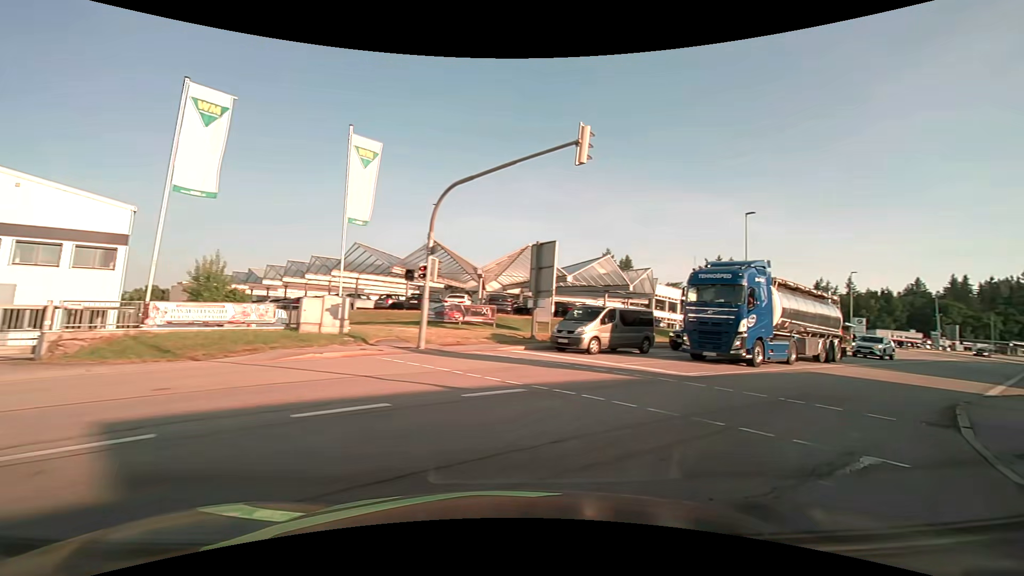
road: secondary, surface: asphalt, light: Day
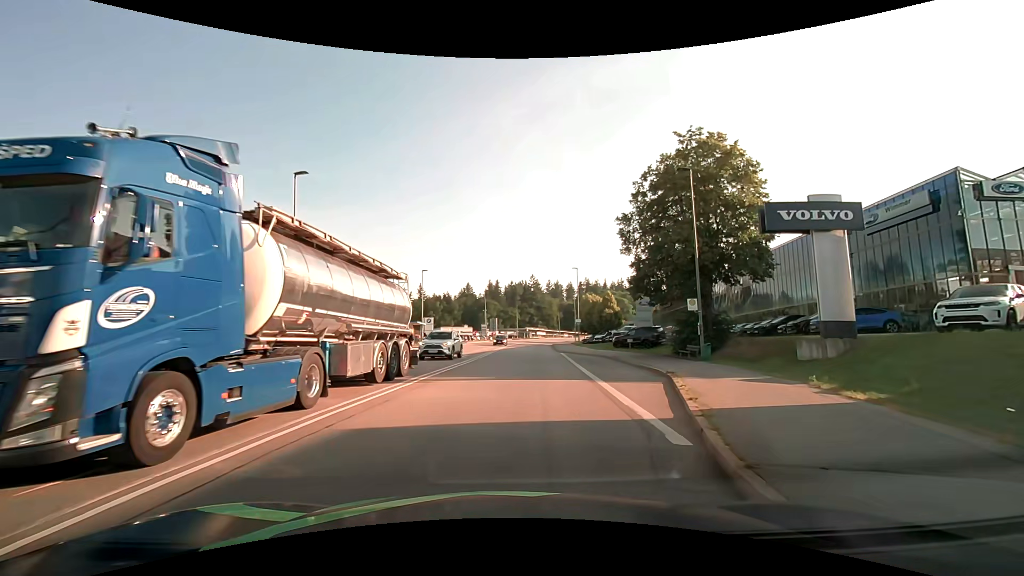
(+6.8, +12.5) m; +43°
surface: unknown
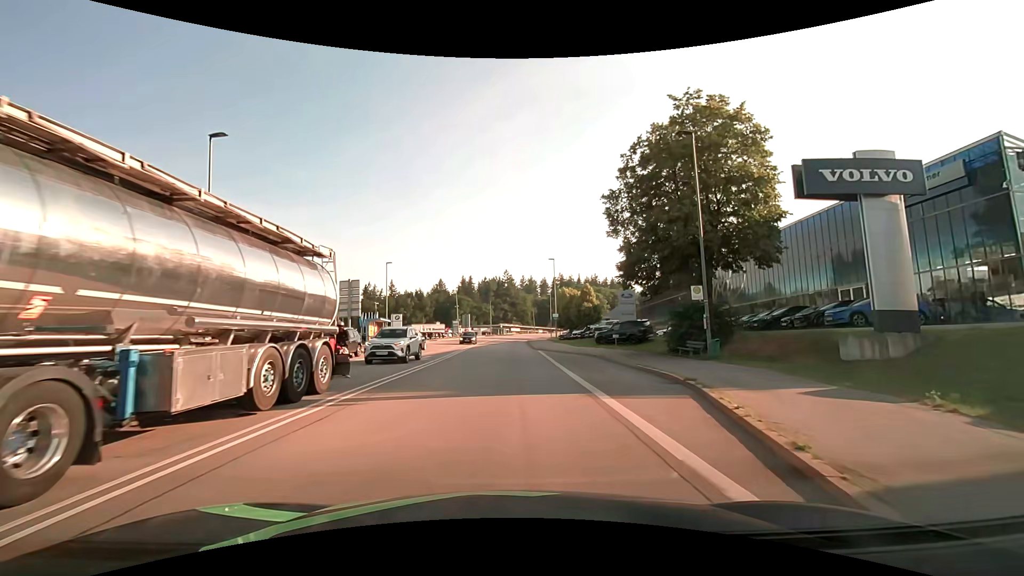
(+0.2, +4.9) m; +4°
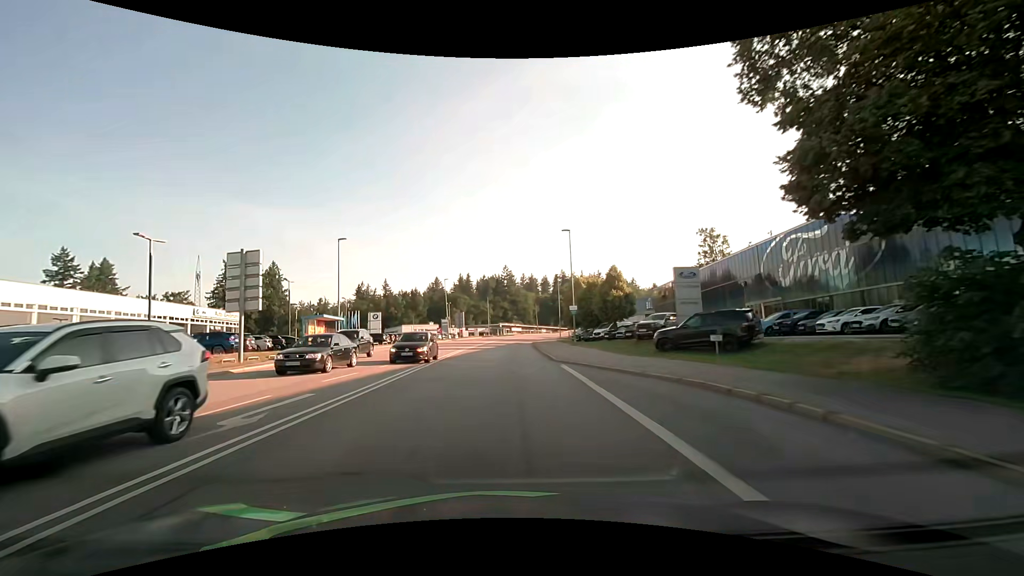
(0.0, +17.8) m; 0°
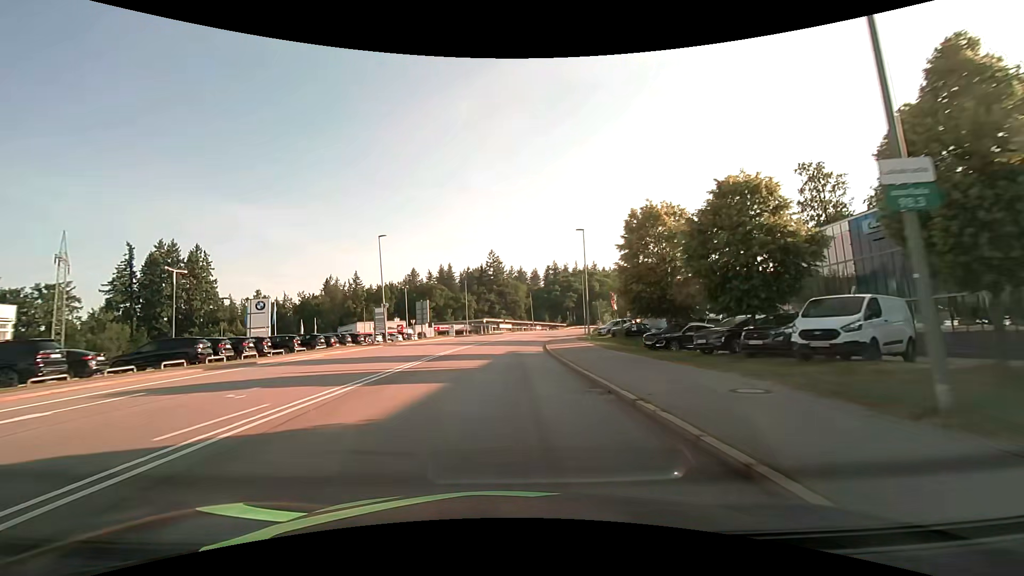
(+0.2, +38.1) m; +2°
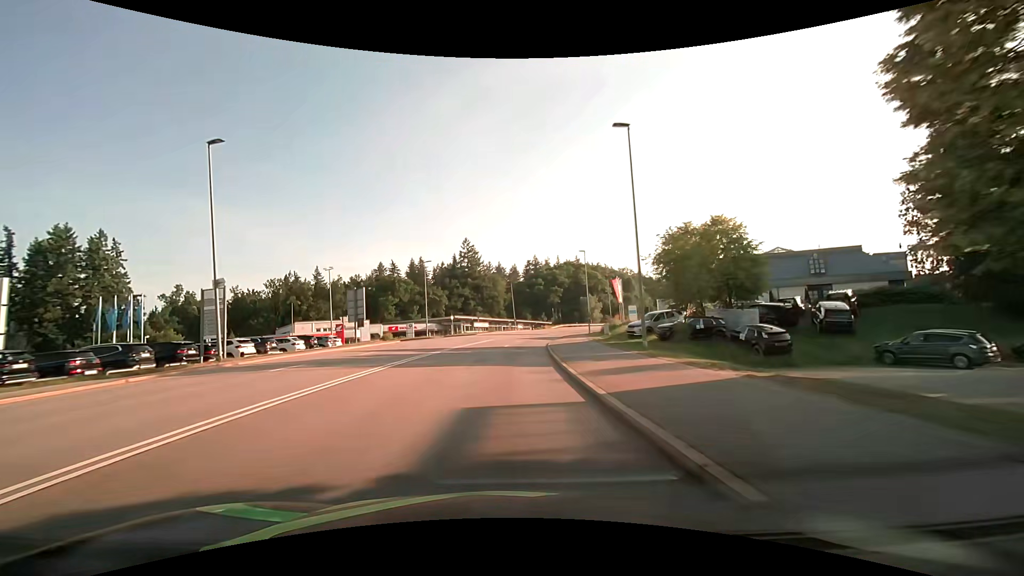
(+0.4, +23.8) m; +2°
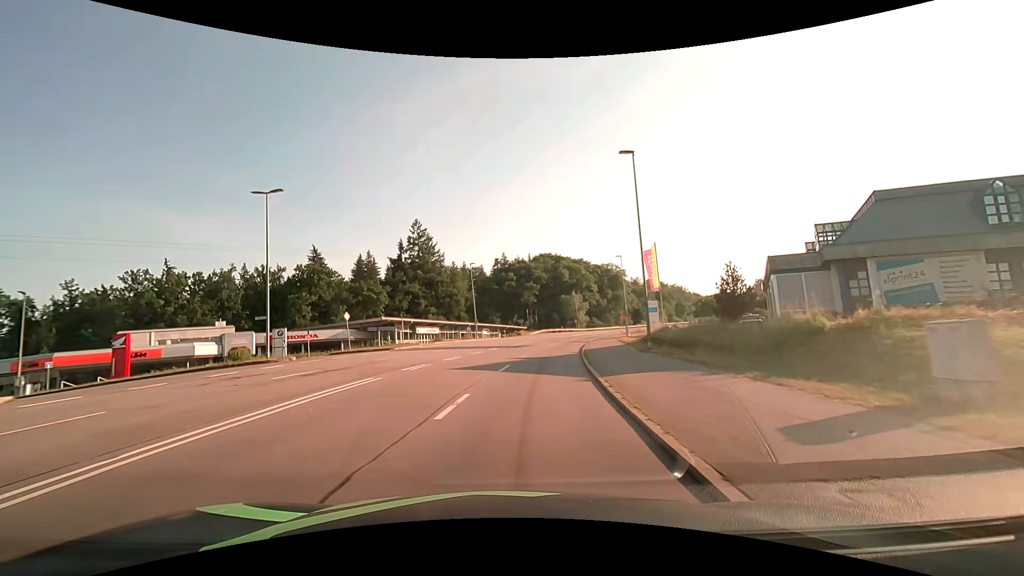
(+1.2, +36.5) m; +4°
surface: asphalt
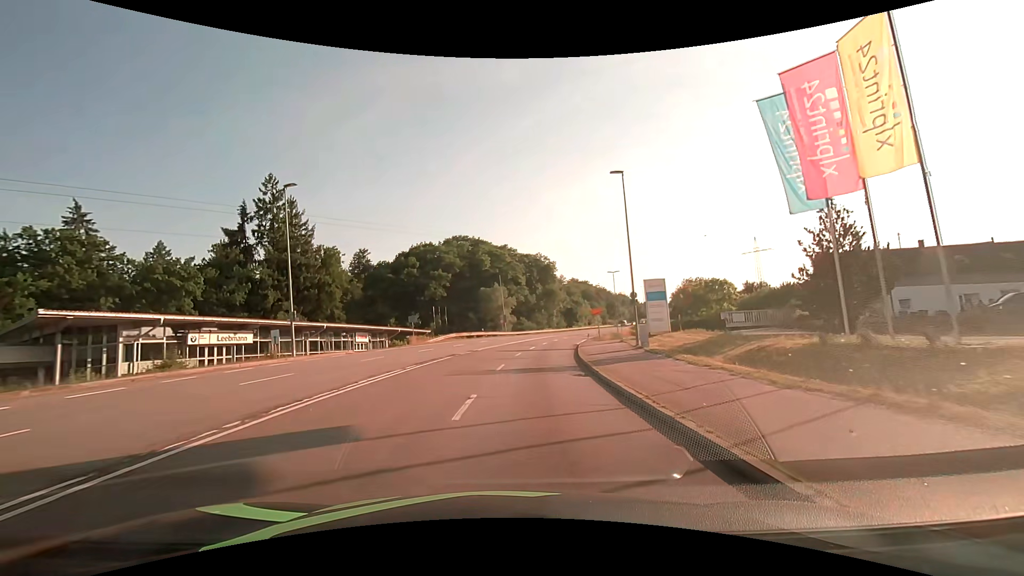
(+2.9, +36.2) m; +10°
(0, +10) (+1, +20) (+2, +30) (+3, +40) (+5, +50) (+7, +59) (+10, +69) (+13, +79) (+16, +88) (+20, +97) m
